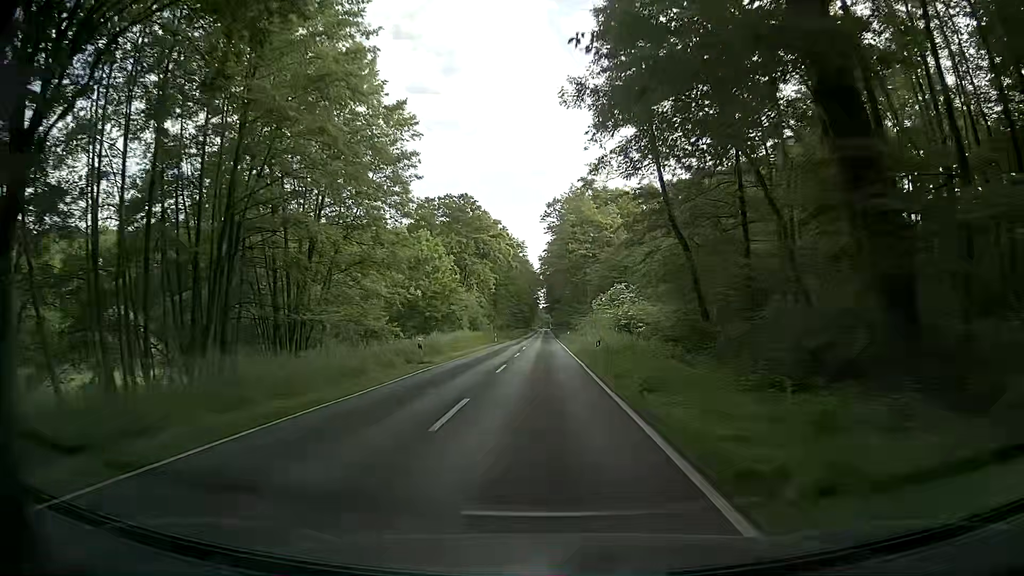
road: secondary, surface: asphalt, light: Day
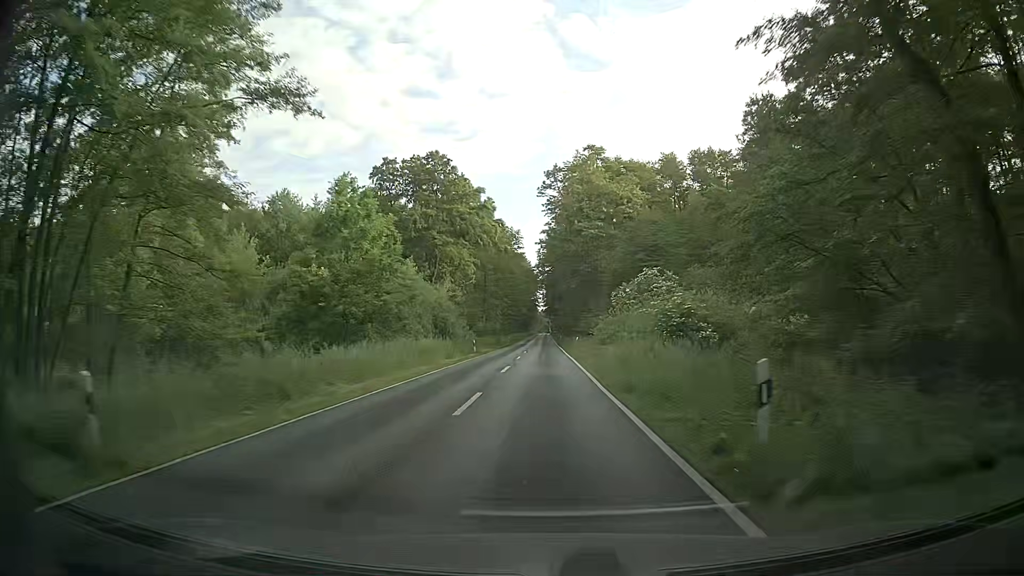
(+0.2, +21.4) m; +1°
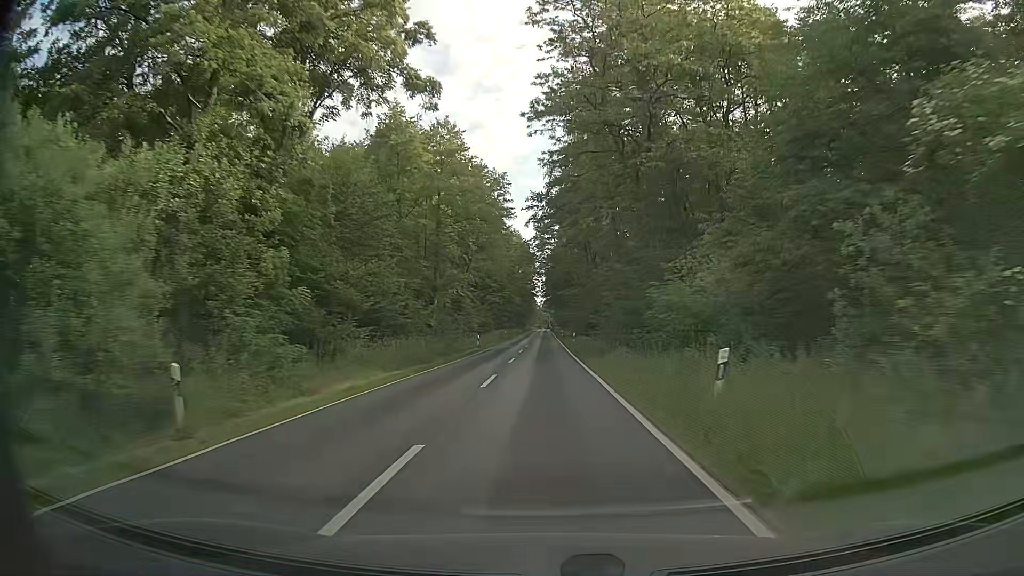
(-0.4, +42.9) m; -1°
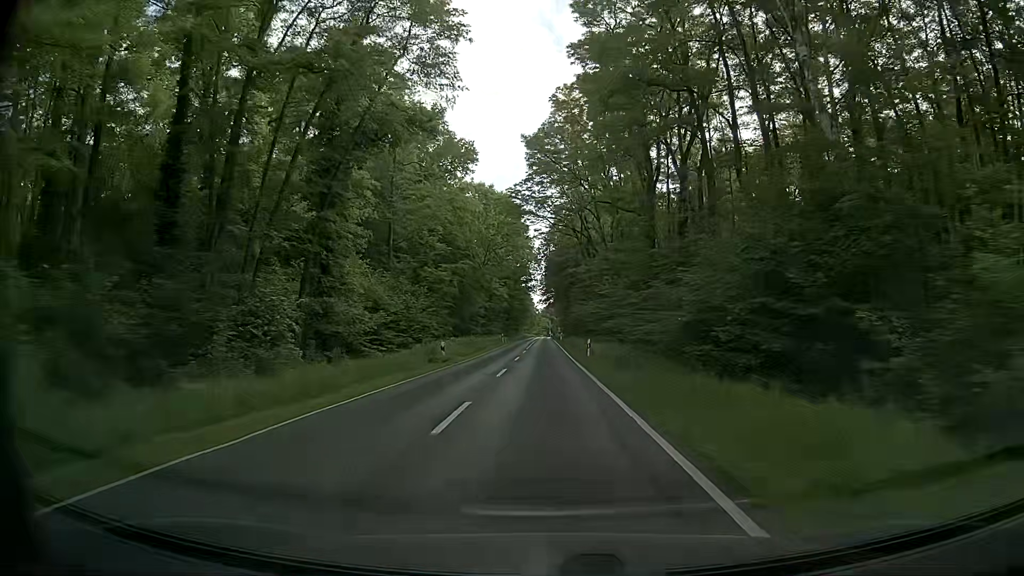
(0.0, +53.7) m; +1°
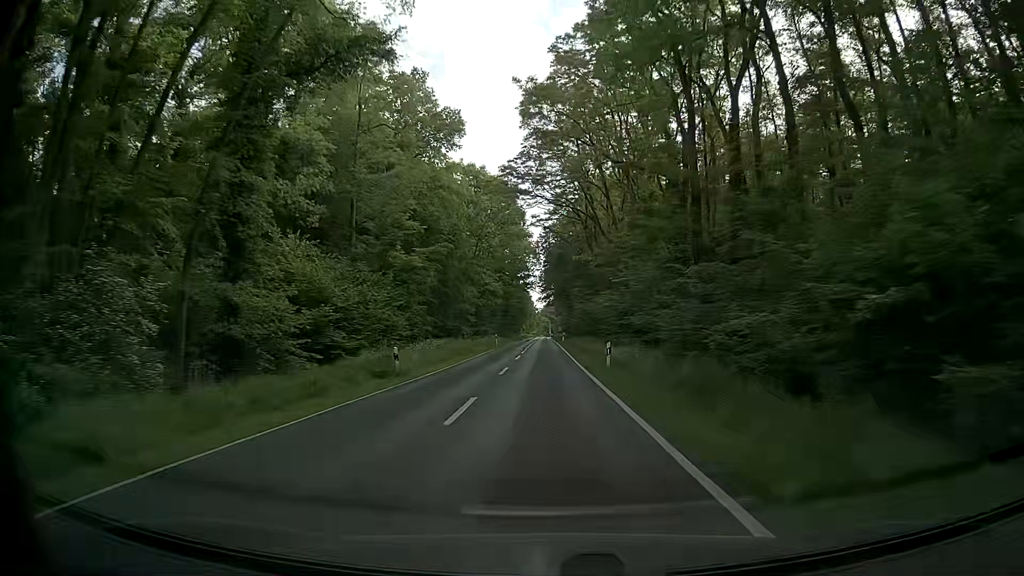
(-0.1, +10.7) m; -1°
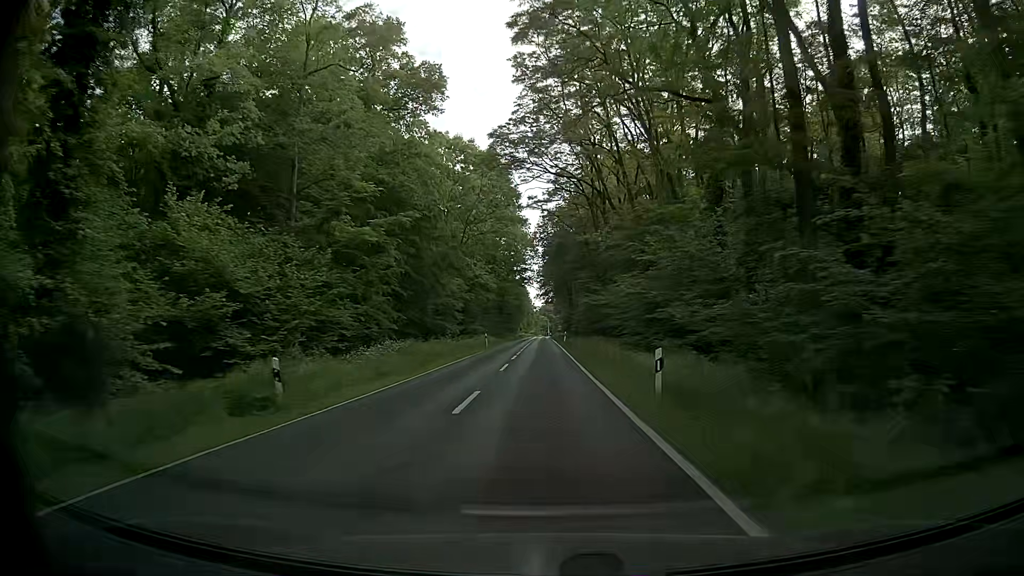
(+0.1, +10.7) m; +1°
(0, +10) (0, +20) (0, +30) (0, +40) (0, +50) (0, +60) (0, +70) (0, +80) (0, +90) (0, +100) m
